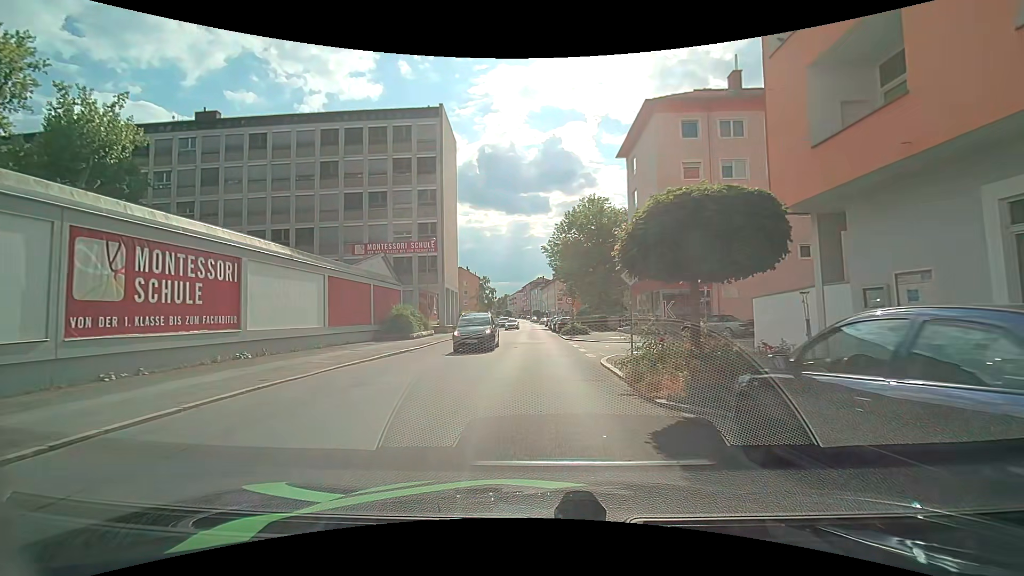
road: tertiary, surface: asphalt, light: Day
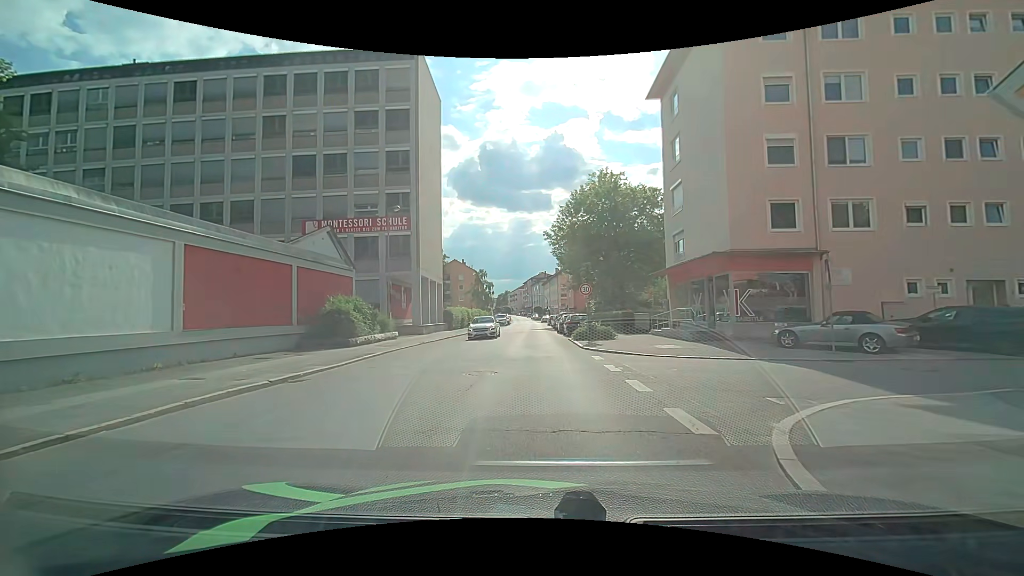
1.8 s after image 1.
(0.0, +11.6) m; -1°
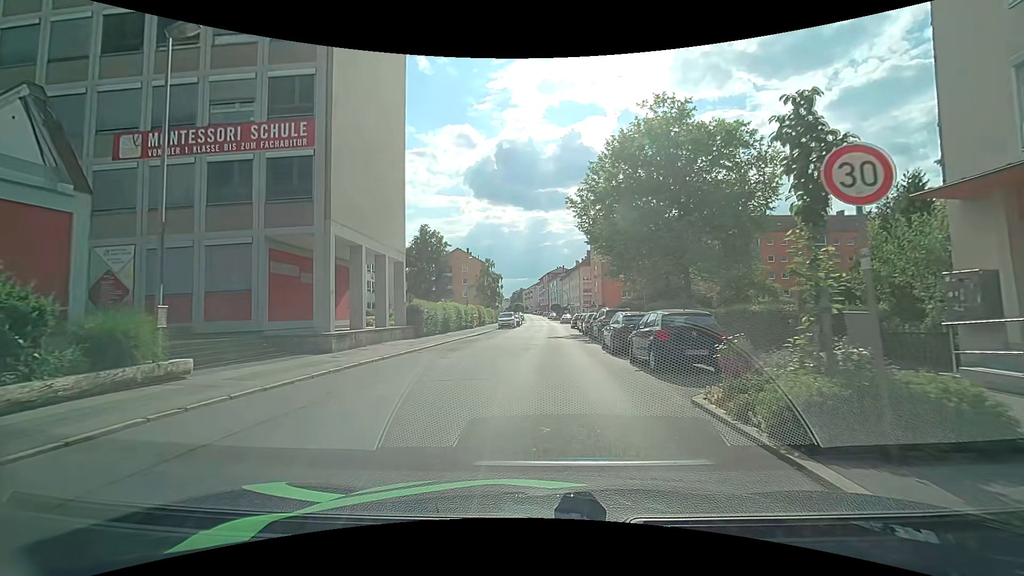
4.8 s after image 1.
(-0.1, +20.4) m; -1°
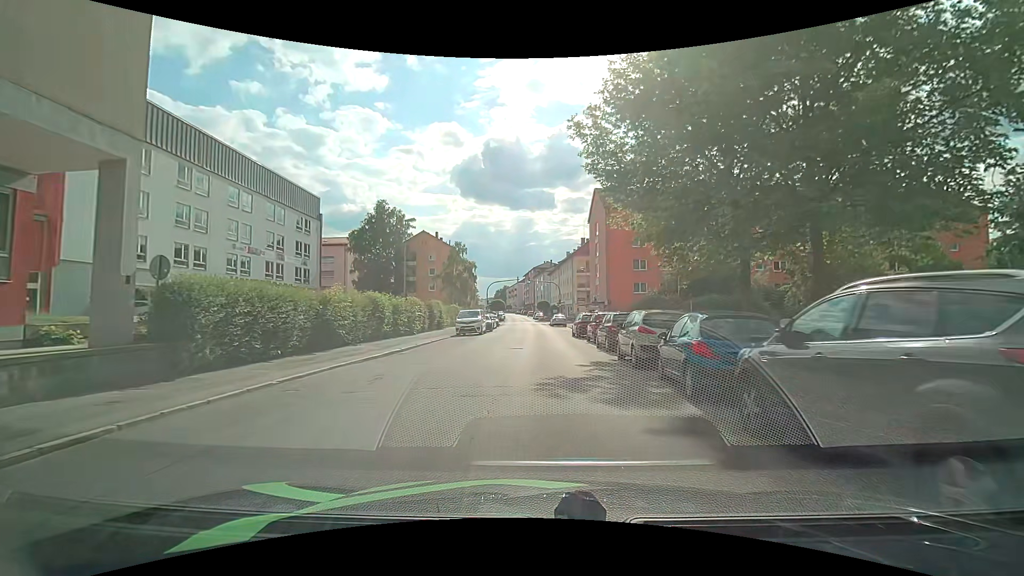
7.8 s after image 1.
(+0.2, +21.0) m; +1°
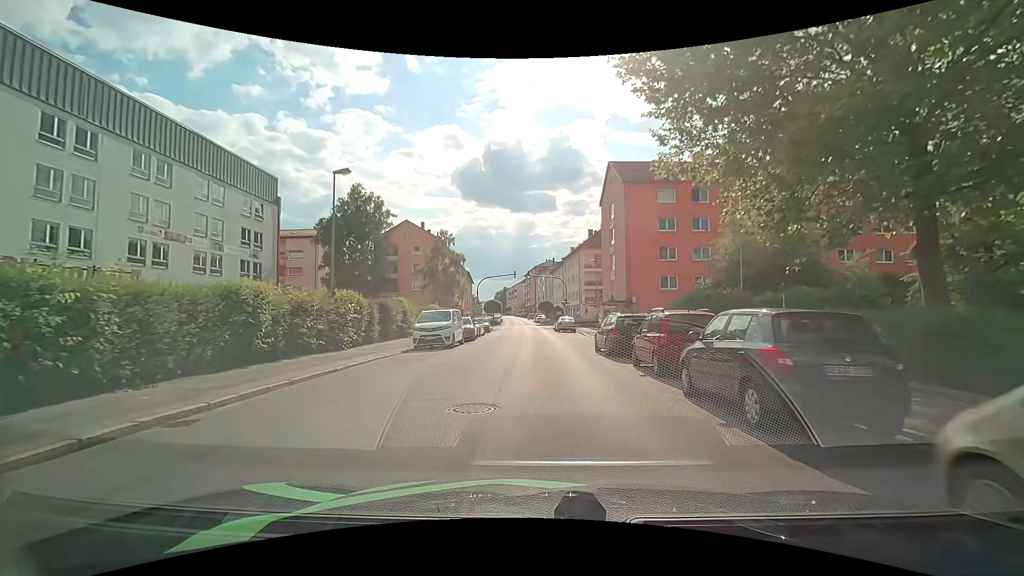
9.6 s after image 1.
(+0.1, +12.6) m; 0°
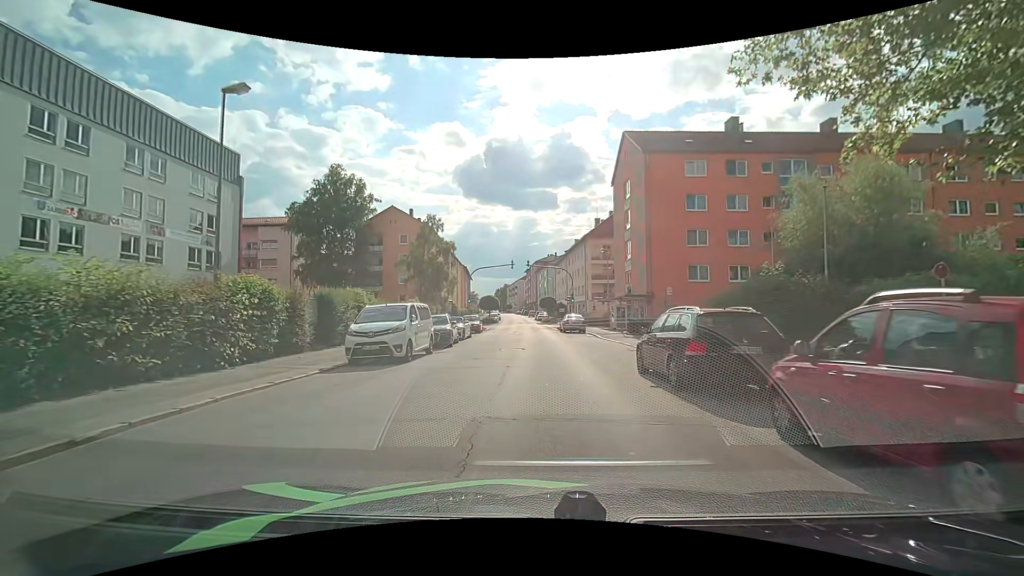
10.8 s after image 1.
(0.0, +8.3) m; 0°
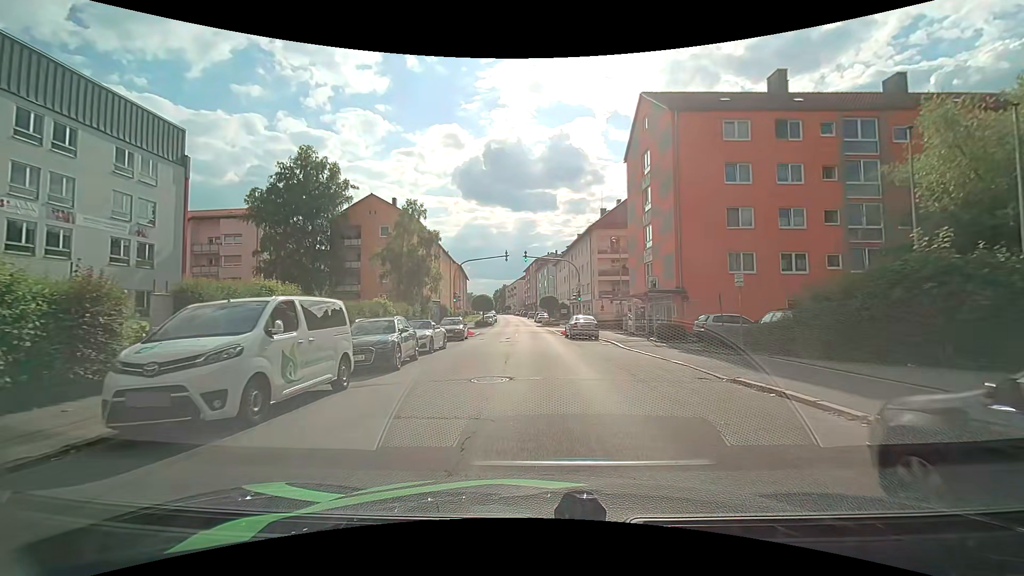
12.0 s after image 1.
(0.0, +8.4) m; +1°
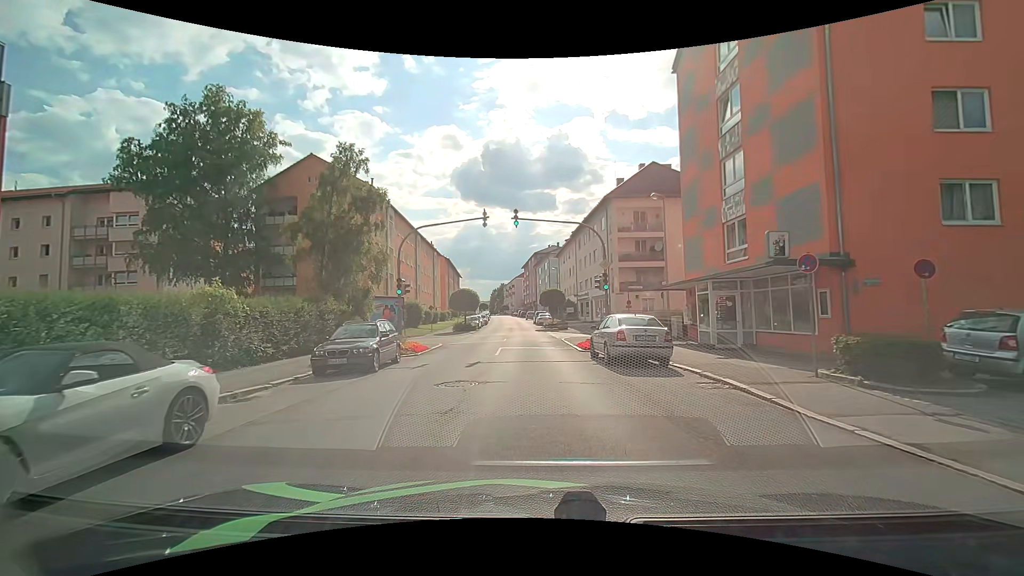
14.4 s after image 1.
(-0.1, +16.1) m; 0°
(0, +10) (0, +20) (-1, +30) (-1, +40) (-2, +50) (-3, +60) (-4, +70) (-5, +80) (-5, +90) (-6, +100) m
